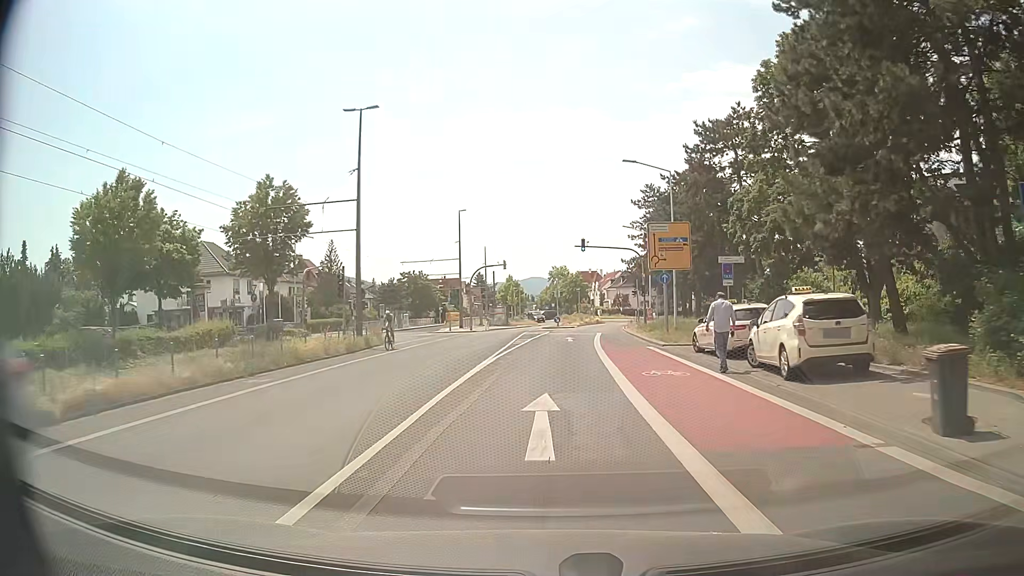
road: tertiary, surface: asphalt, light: Day
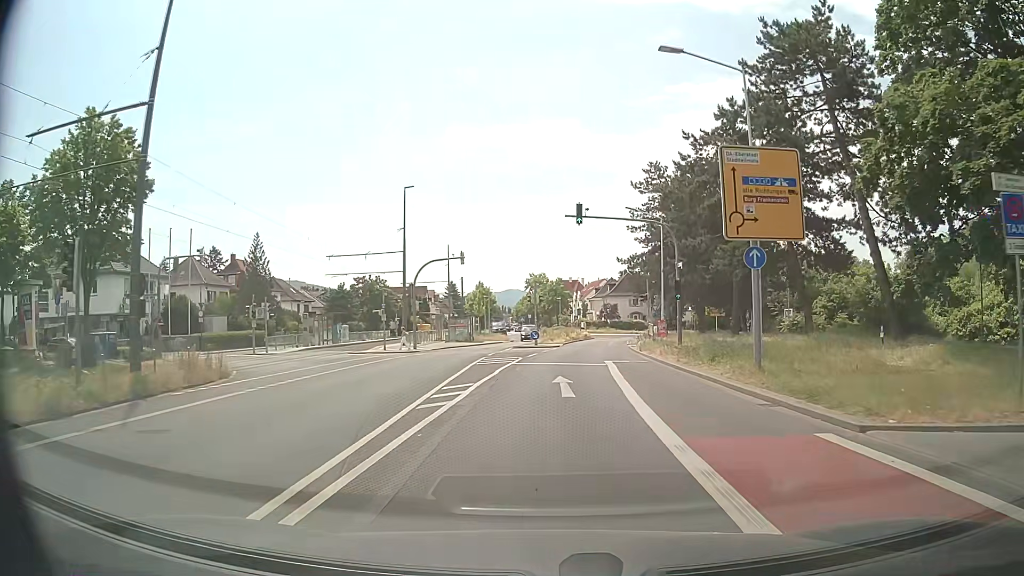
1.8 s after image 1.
(+0.1, +18.4) m; +1°
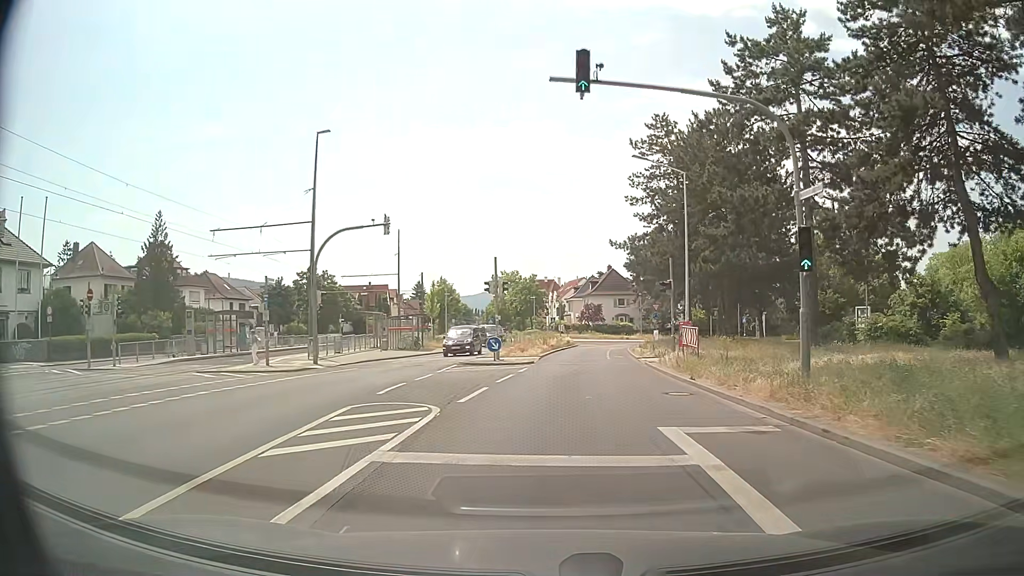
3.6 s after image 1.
(+0.3, +16.1) m; +2°
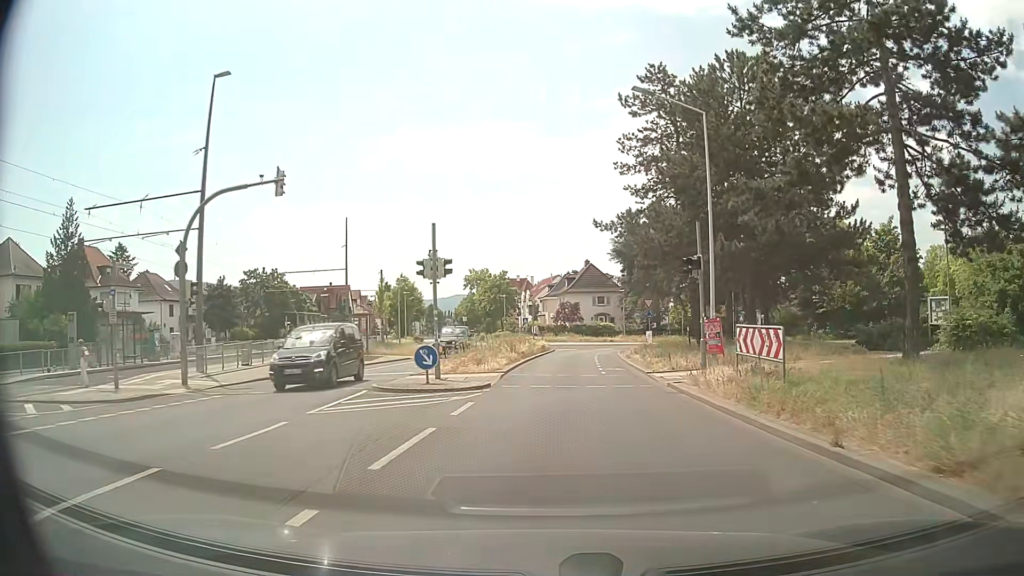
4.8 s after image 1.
(+0.3, +10.1) m; +3°
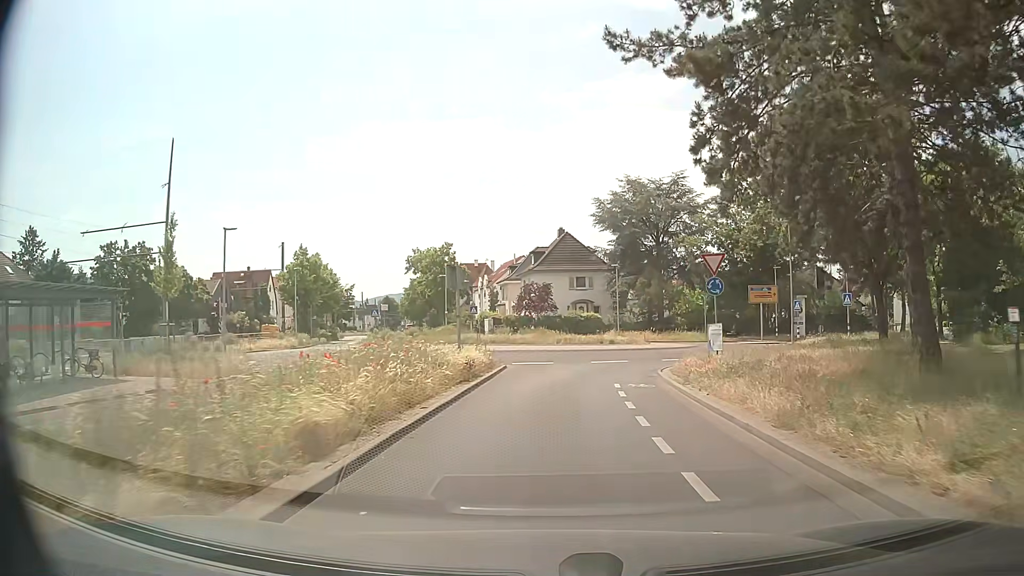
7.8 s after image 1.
(+0.8, +27.0) m; +2°
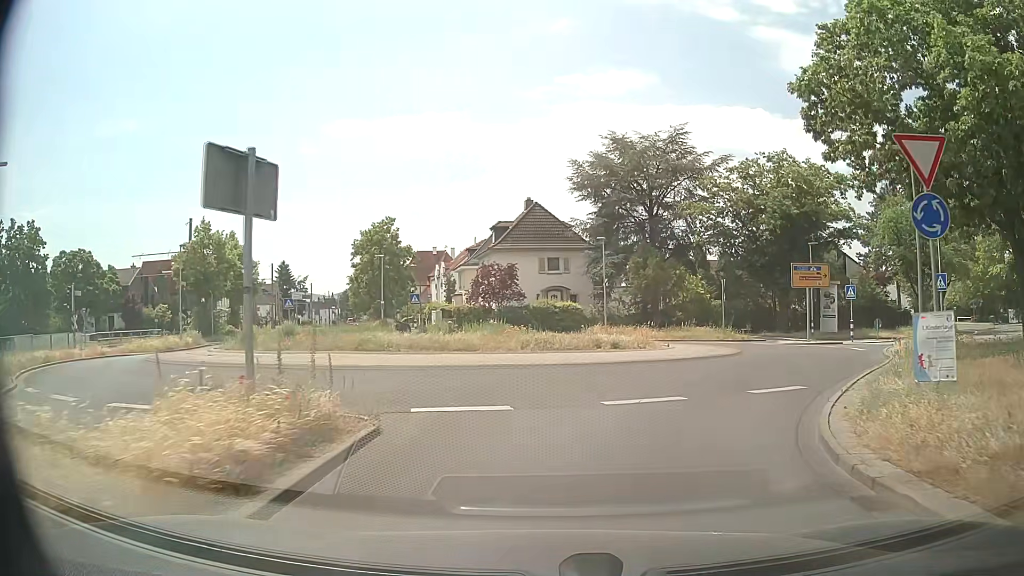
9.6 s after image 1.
(+0.4, +14.1) m; +3°
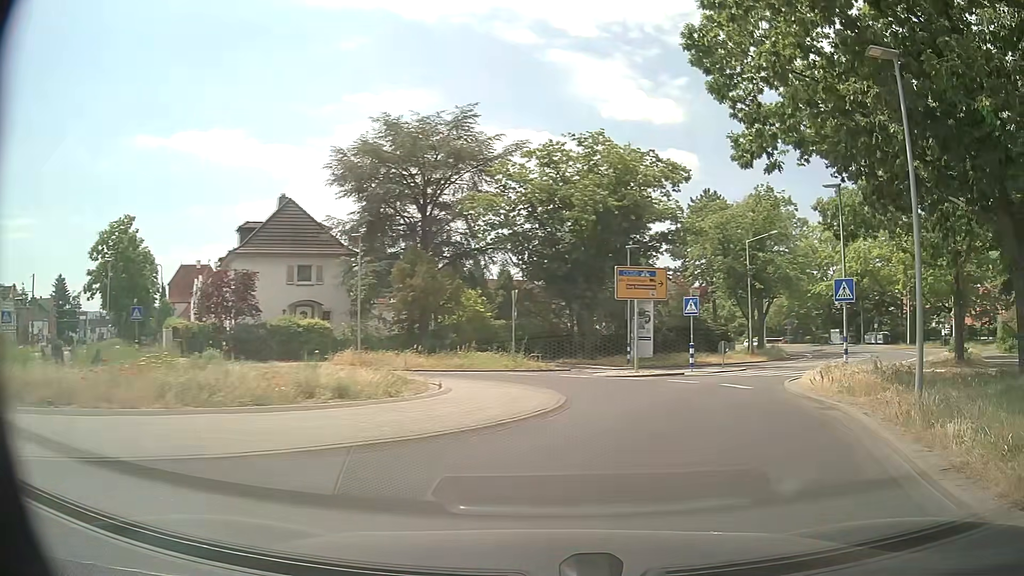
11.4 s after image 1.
(+1.2, +9.7) m; +21°
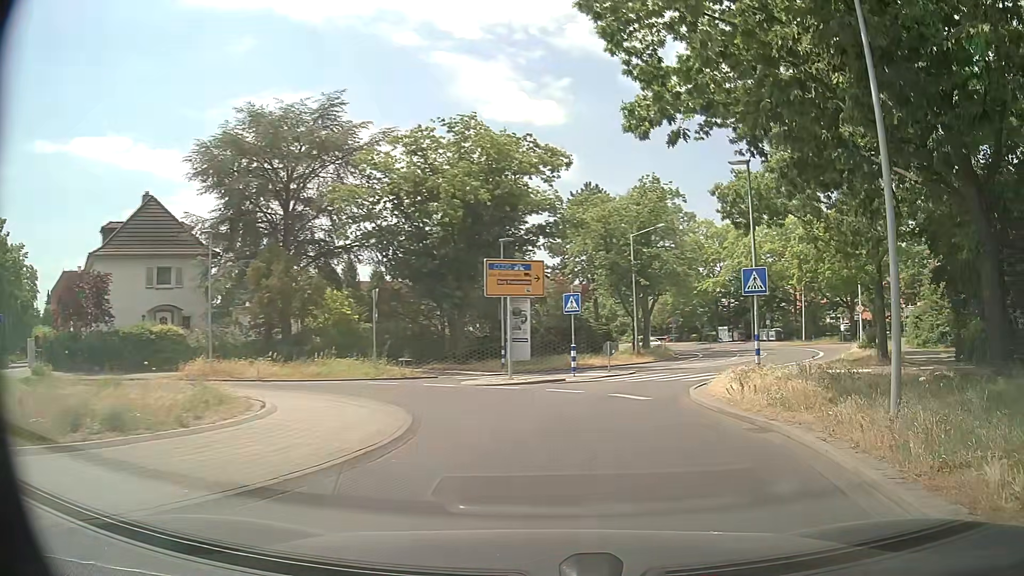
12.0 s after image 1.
(+0.2, +3.3) m; +10°
(+1, +10) (-3, +19) (-11, +24) (-21, +23) (-31, +23) (-40, +28) (-48, +34) (-55, +40) (-63, +47) (-70, +54) m
